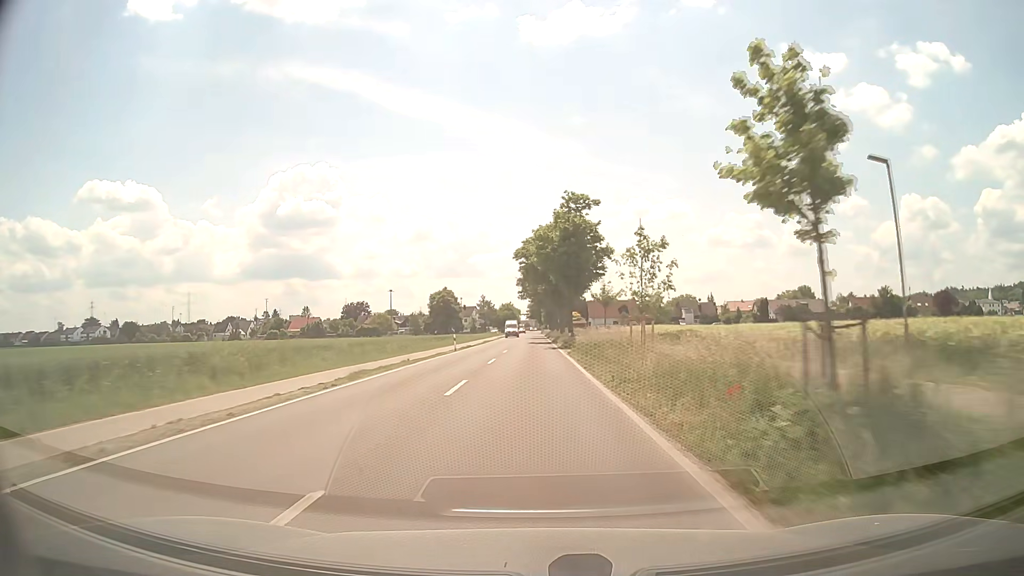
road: tertiary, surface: asphalt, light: Day
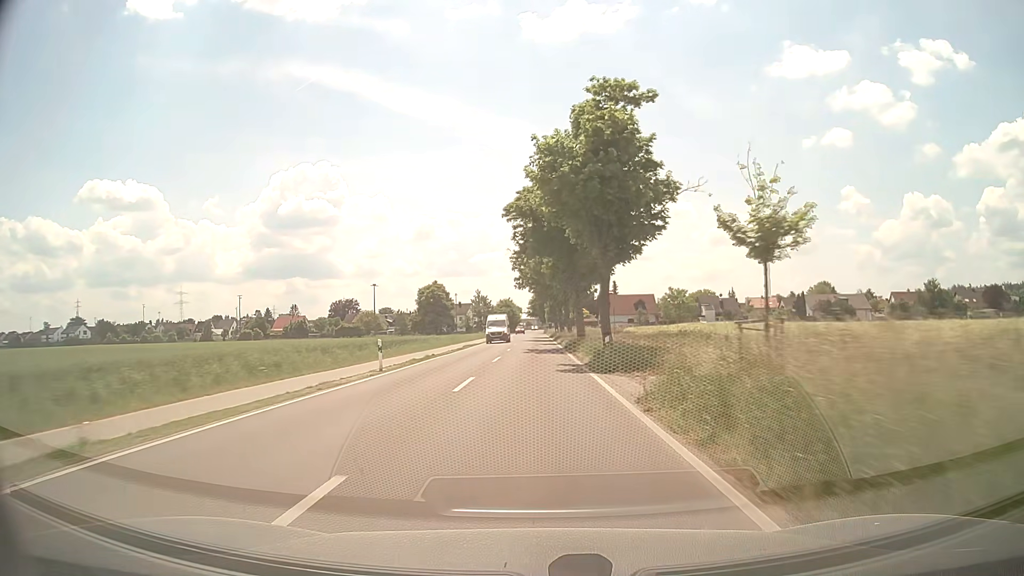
(0.0, +23.4) m; 0°
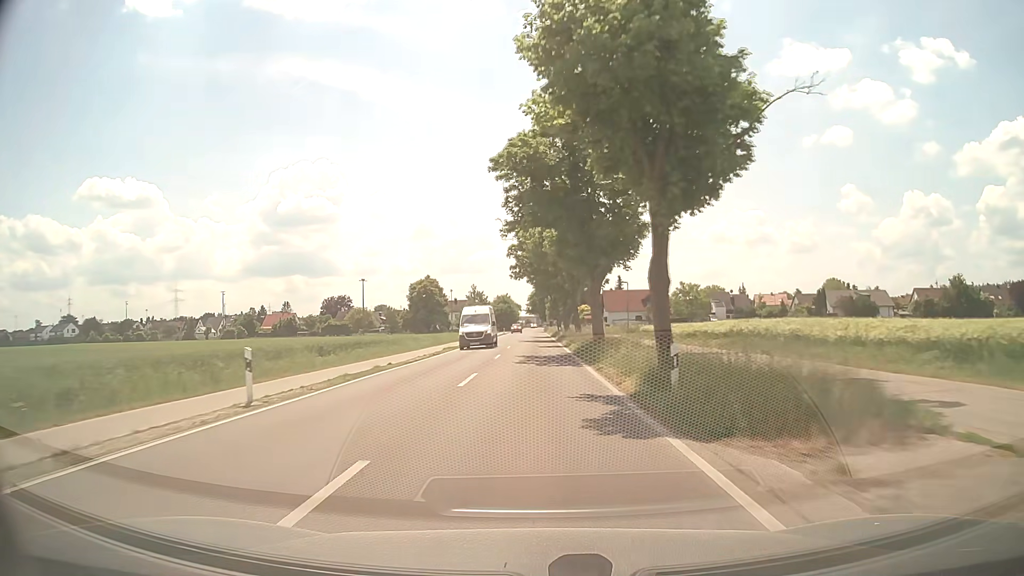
(0.0, +11.4) m; 0°
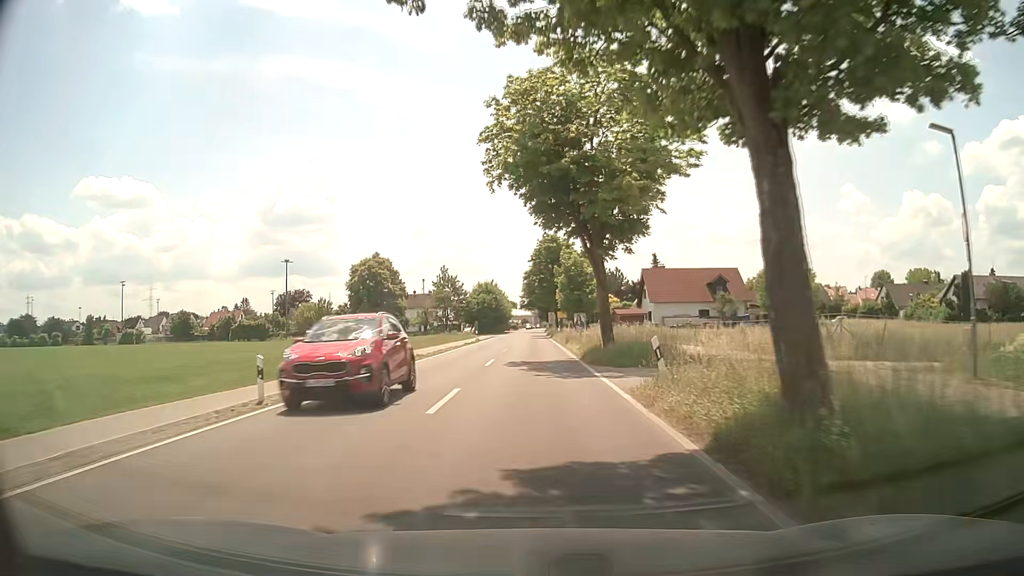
(0.0, +51.8) m; 0°
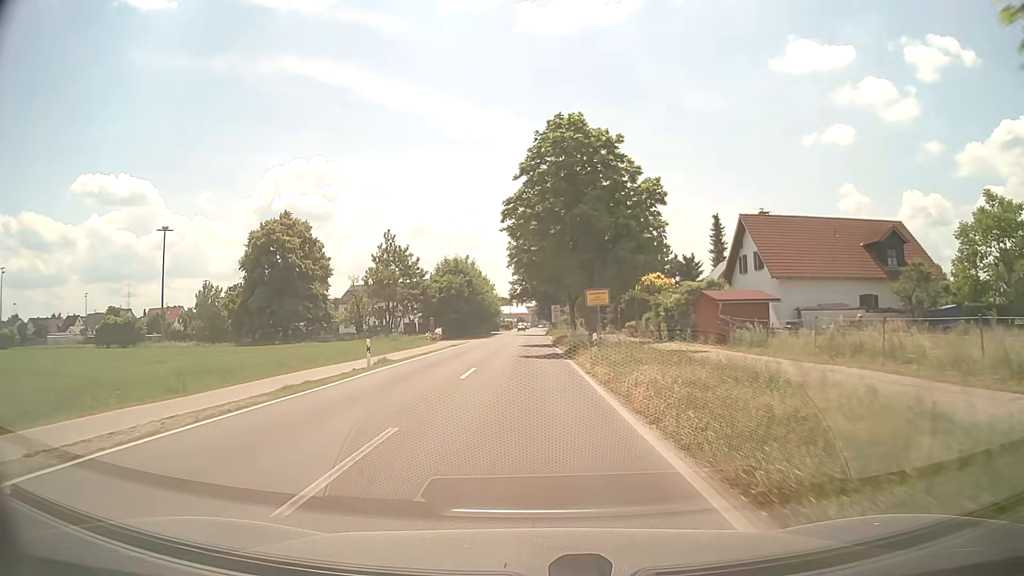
(+0.2, +41.0) m; 0°
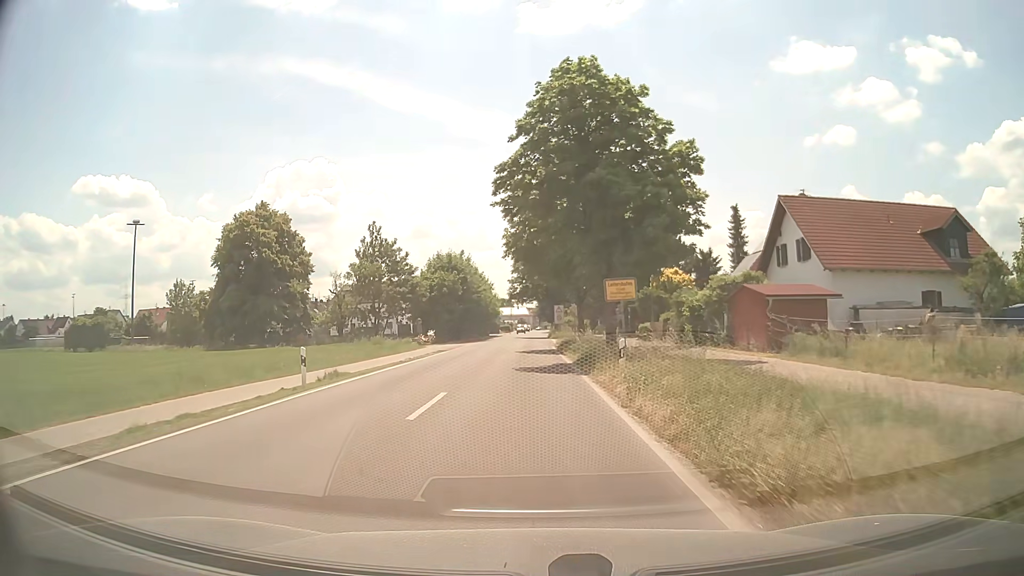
(0.0, +7.0) m; 0°
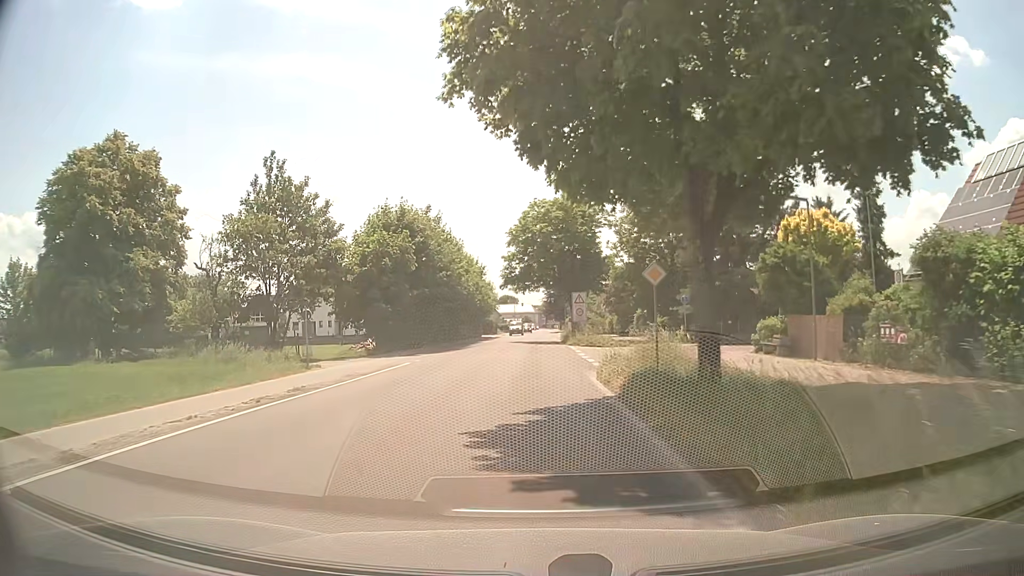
(-0.2, +27.2) m; -1°
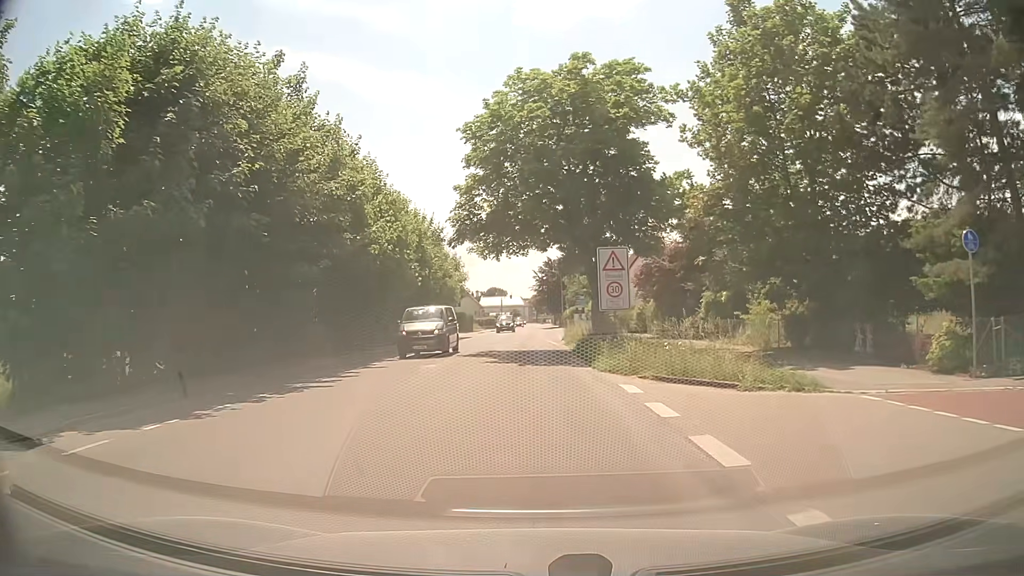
(+0.2, +27.1) m; +1°
(0, +10) (0, +20) (0, +30) (-1, +40) (-1, +50) (-1, +60) (-1, +70) (-1, +80) (-1, +90) (-1, +100) m
